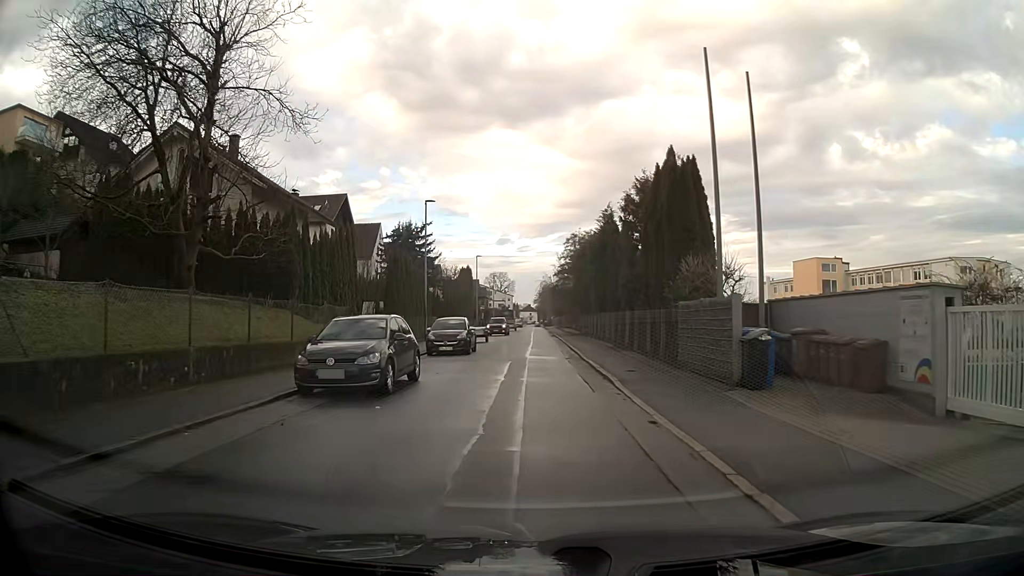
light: Day
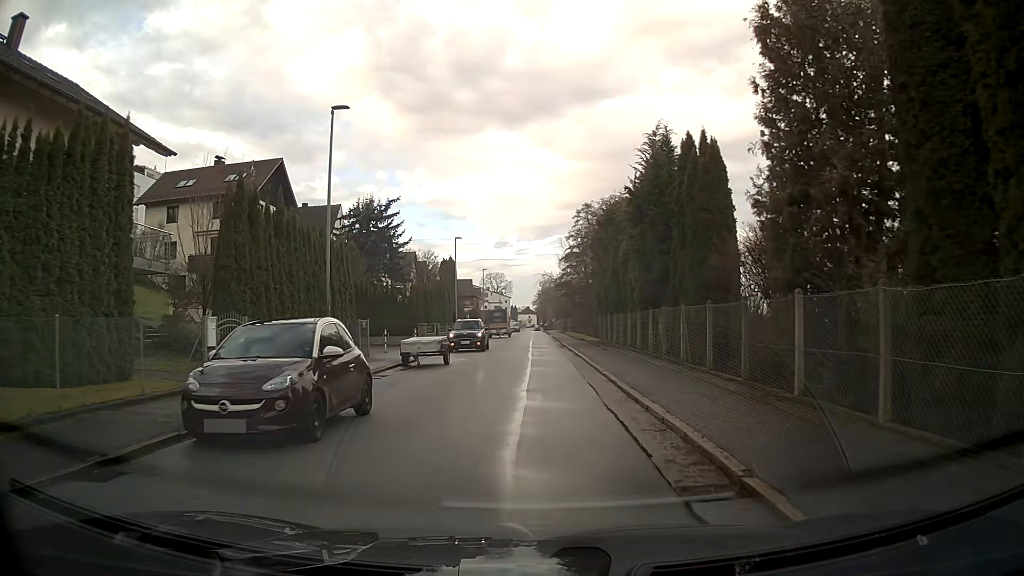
(0.0, +18.7) m; 0°
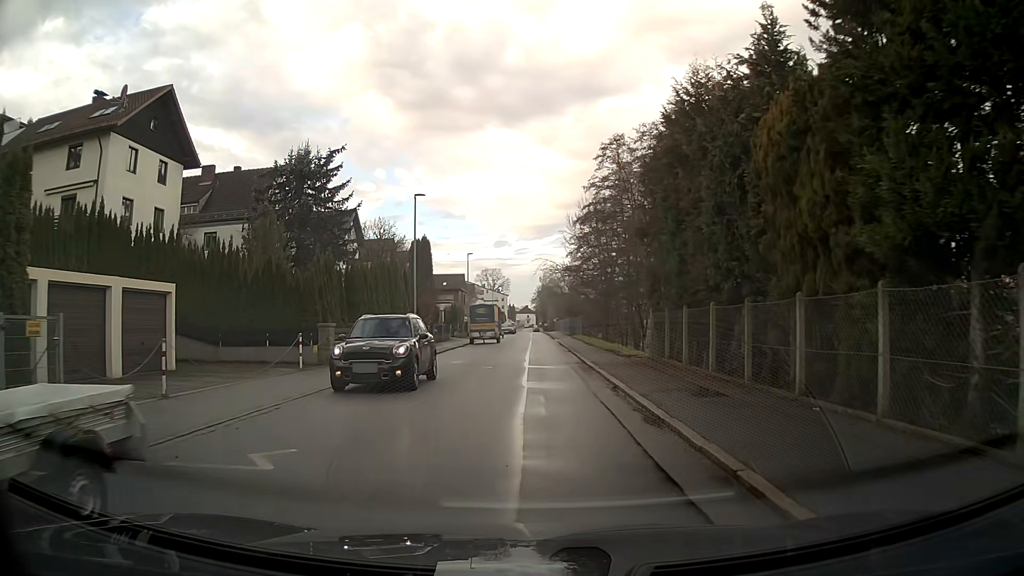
(-0.2, +18.6) m; 0°
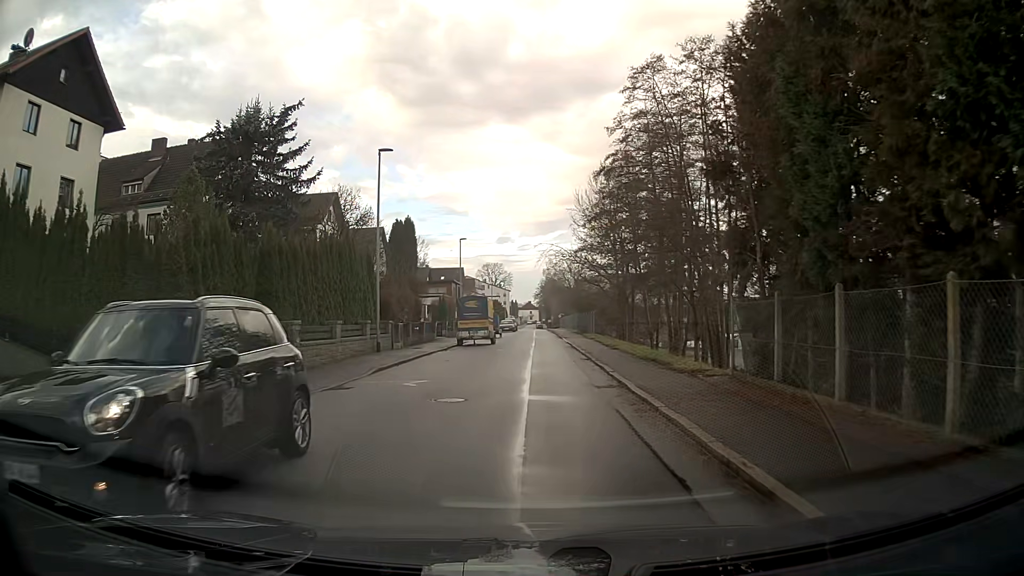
(+0.1, +9.2) m; 0°
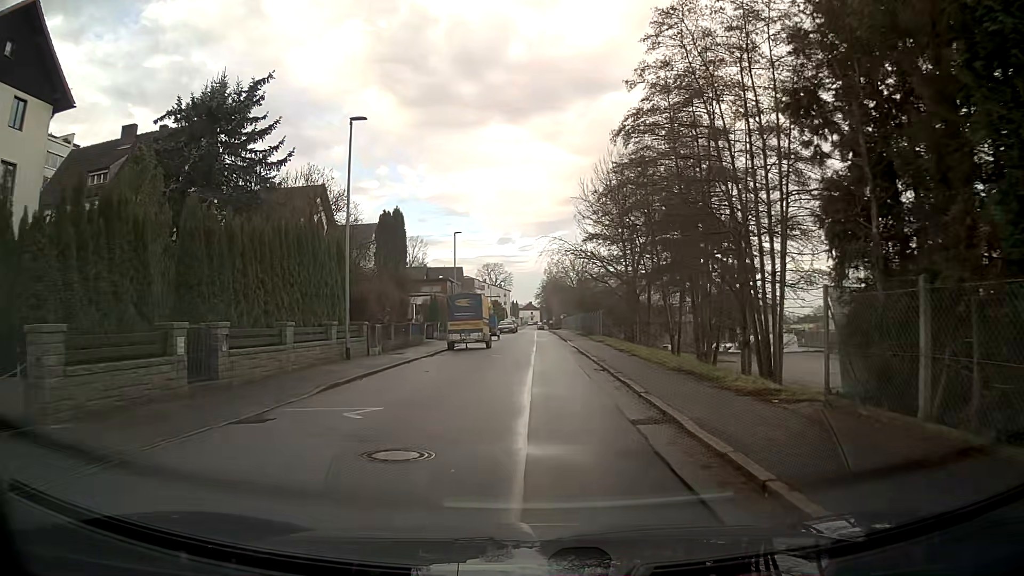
(0.0, +4.6) m; 0°
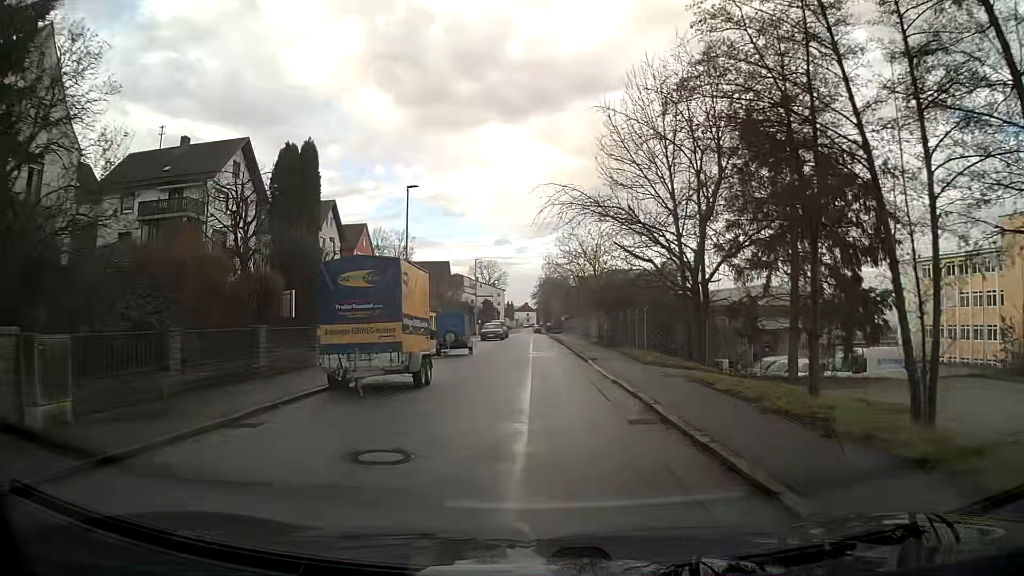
(+0.1, +18.5) m; 0°
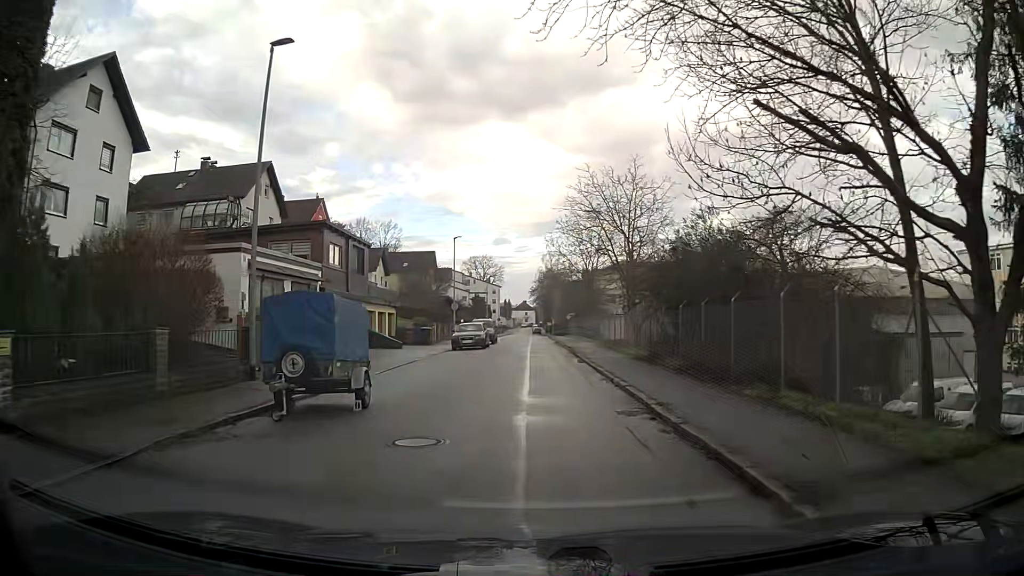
(0.0, +18.5) m; 0°
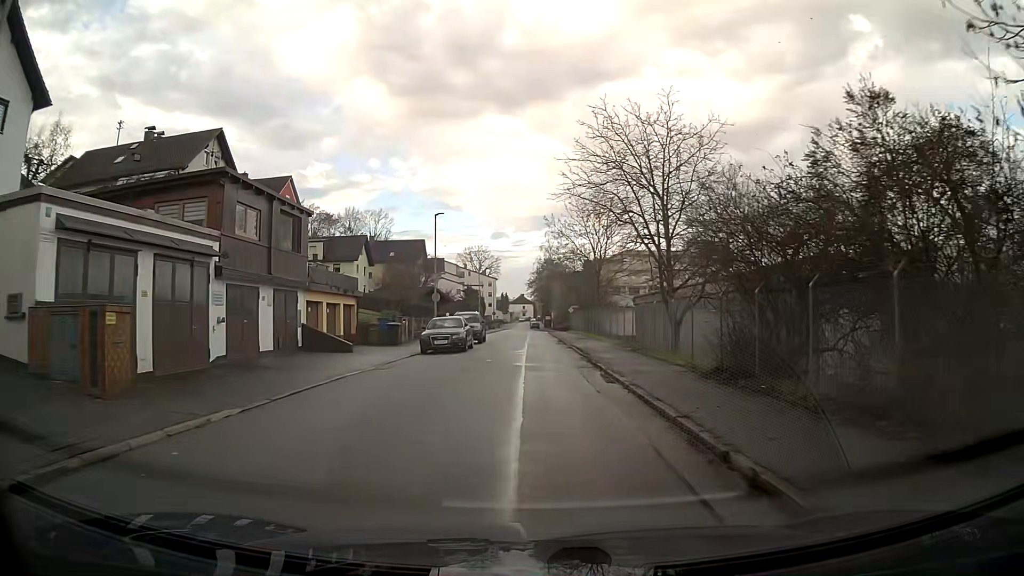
(0.0, +9.3) m; 0°
(0, +10) (0, +20) (0, +30) (0, +40) (0, +50) (0, +60) (0, +70) (0, +80) (0, +90) (0, +100) m
